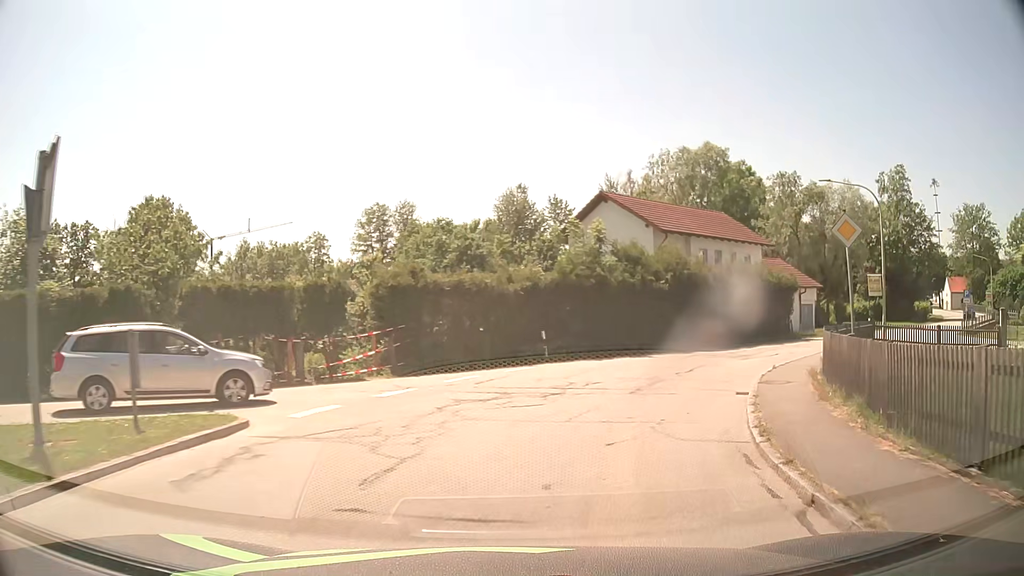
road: residential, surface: asphalt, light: Day
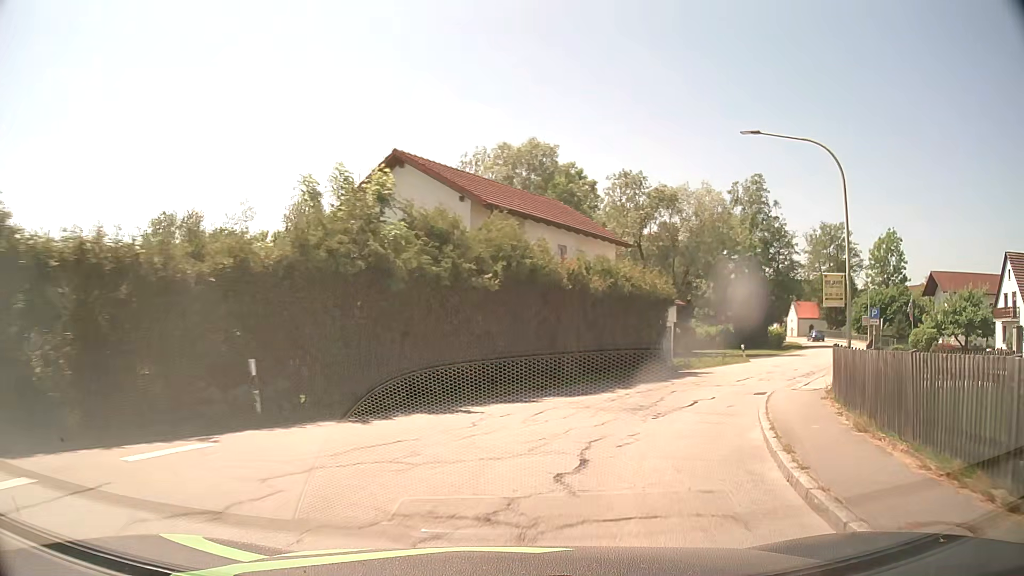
(+1.6, +11.4) m; +17°
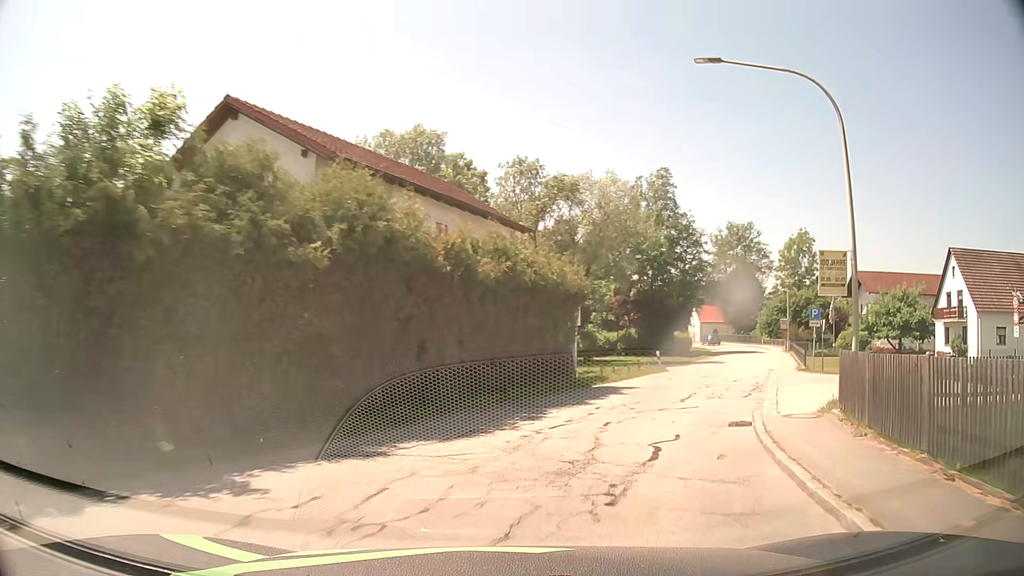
(+0.5, +6.0) m; +10°
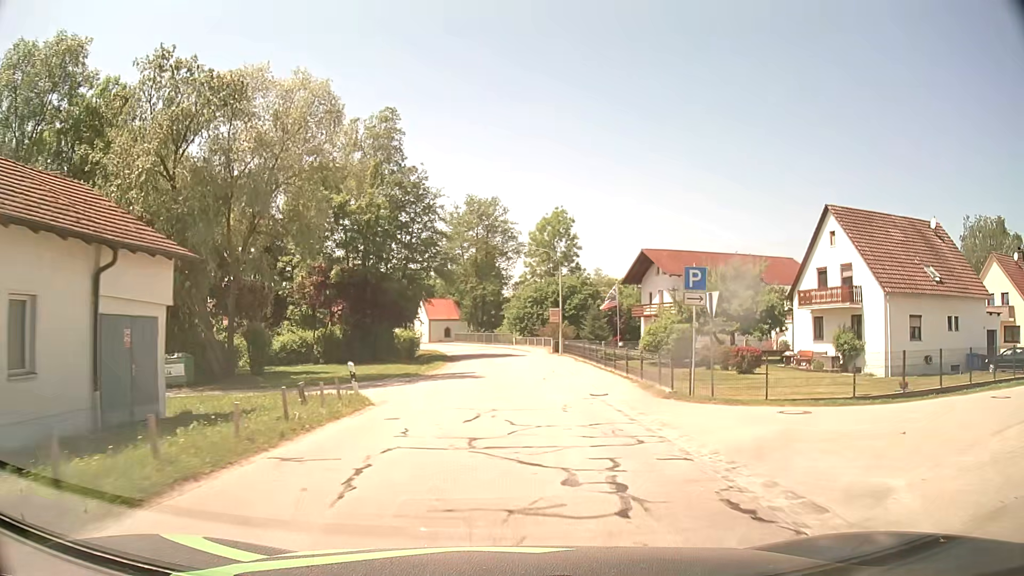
(+4.3, +18.8) m; +23°
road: tertiary
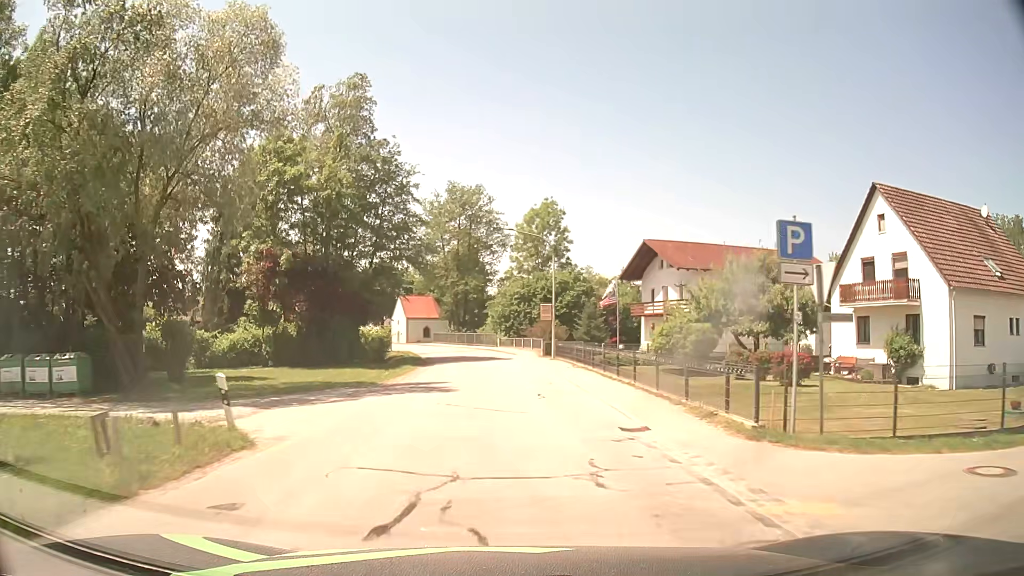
(+0.1, +7.1) m; +1°
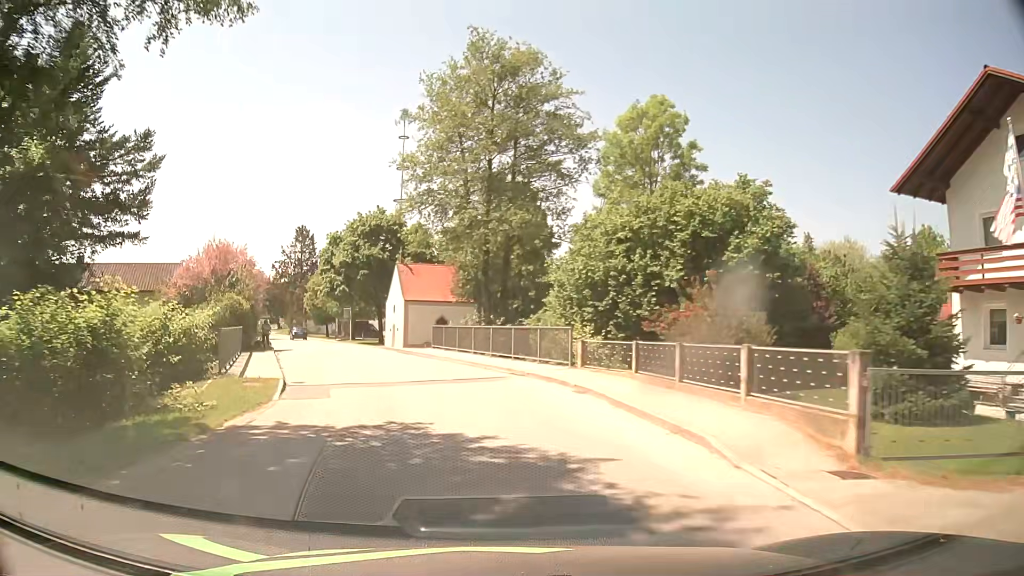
(-0.6, +37.5) m; -5°
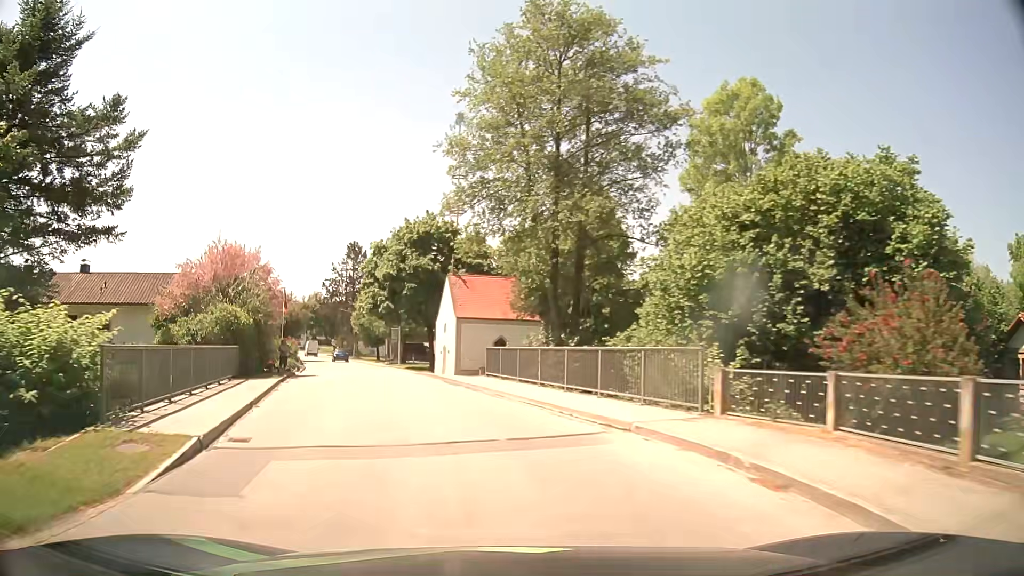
(-0.4, +7.3) m; -6°
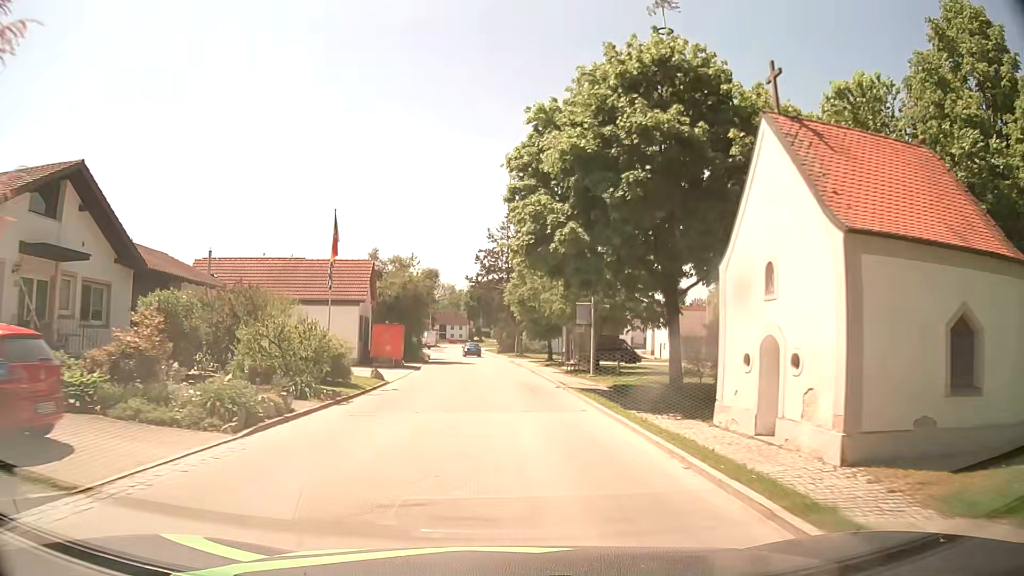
(-5.0, +29.4) m; -14°
(0, +10) (0, +20) (-1, +30) (-1, +40) (-2, +50) (-3, +60) (-4, +70) (-5, +80) (-6, +90) (-7, +100) m
